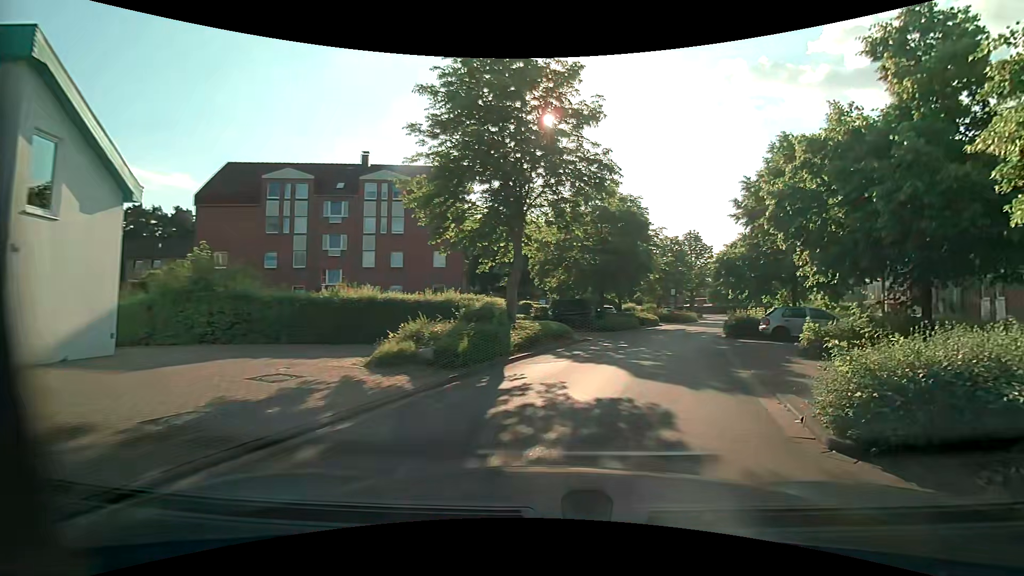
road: residential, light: Day
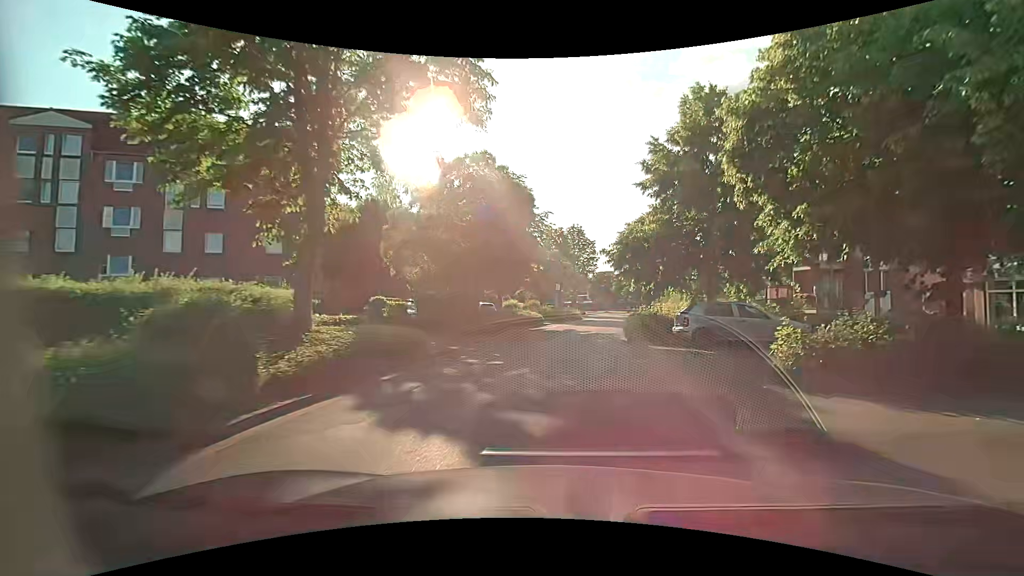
(+0.8, +7.1) m; +12°
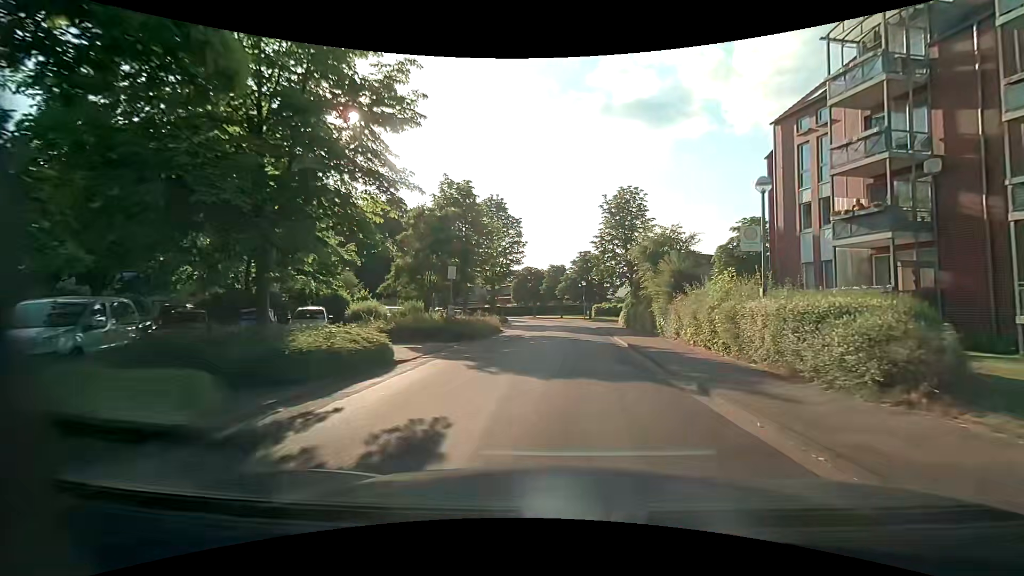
(+1.6, +22.6) m; +9°
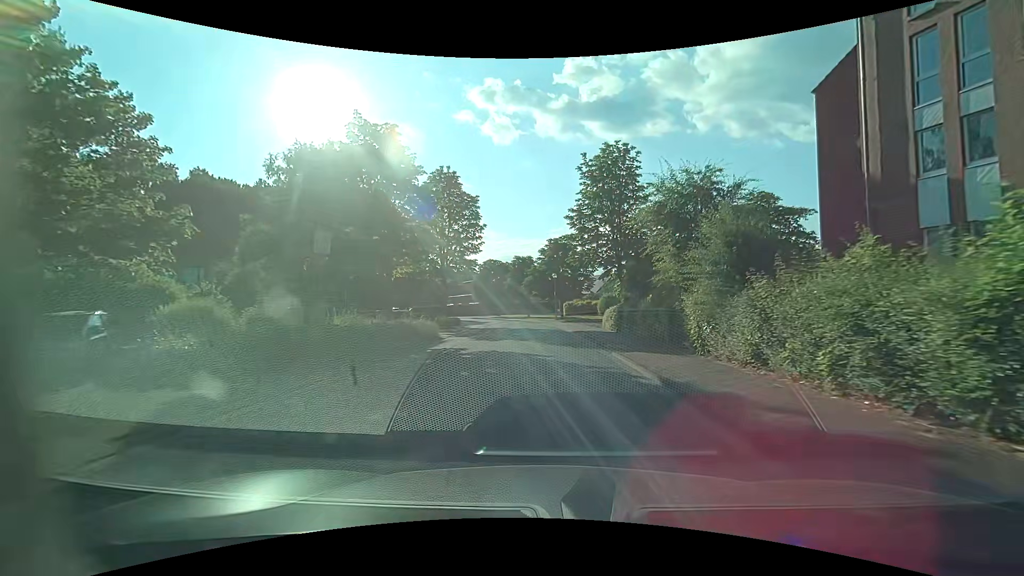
(+0.3, +10.0) m; +4°
